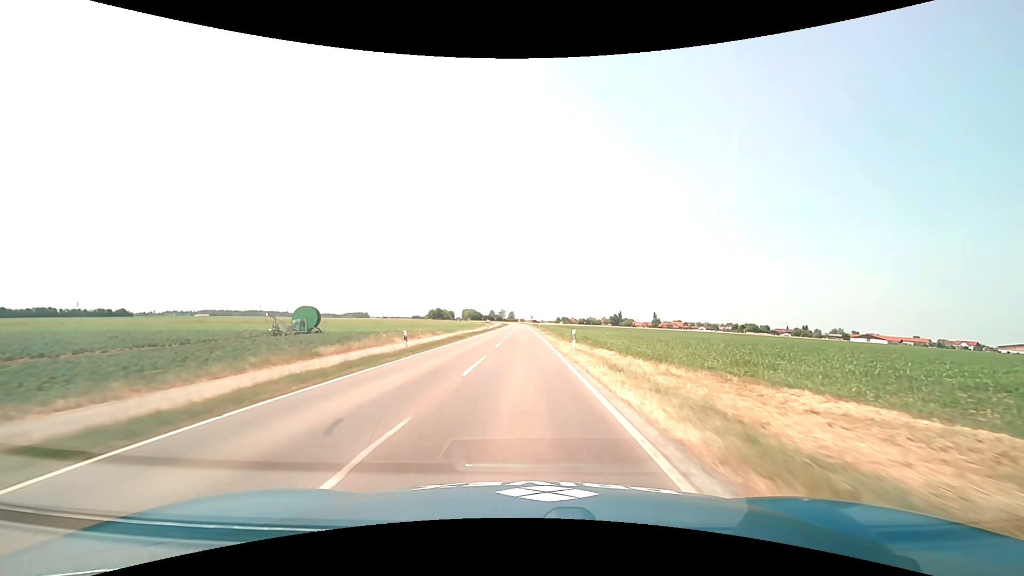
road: tertiary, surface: asphalt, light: Day
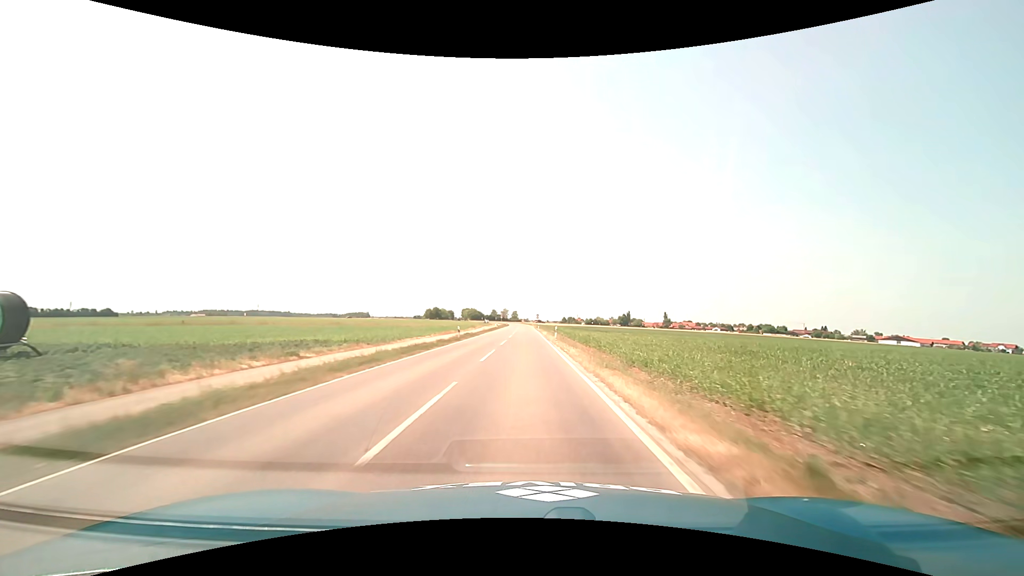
(-0.1, +33.5) m; 0°
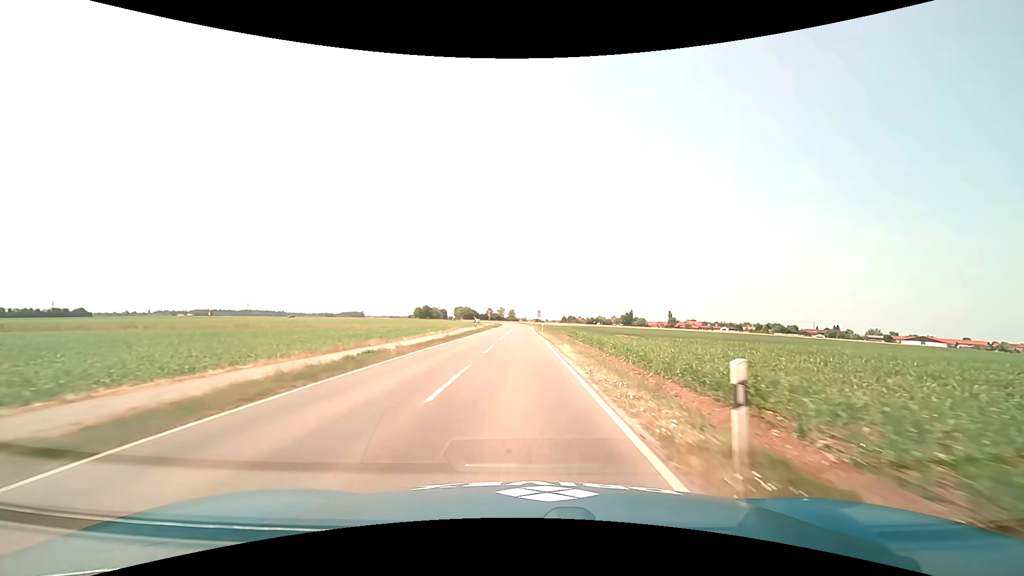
(+0.1, +33.6) m; 0°
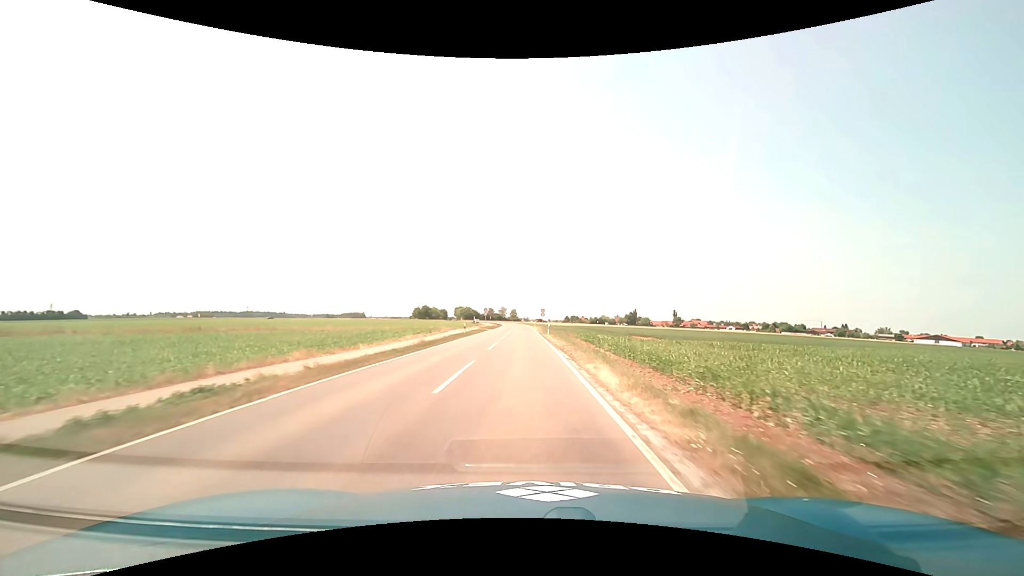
(0.0, +11.2) m; 0°
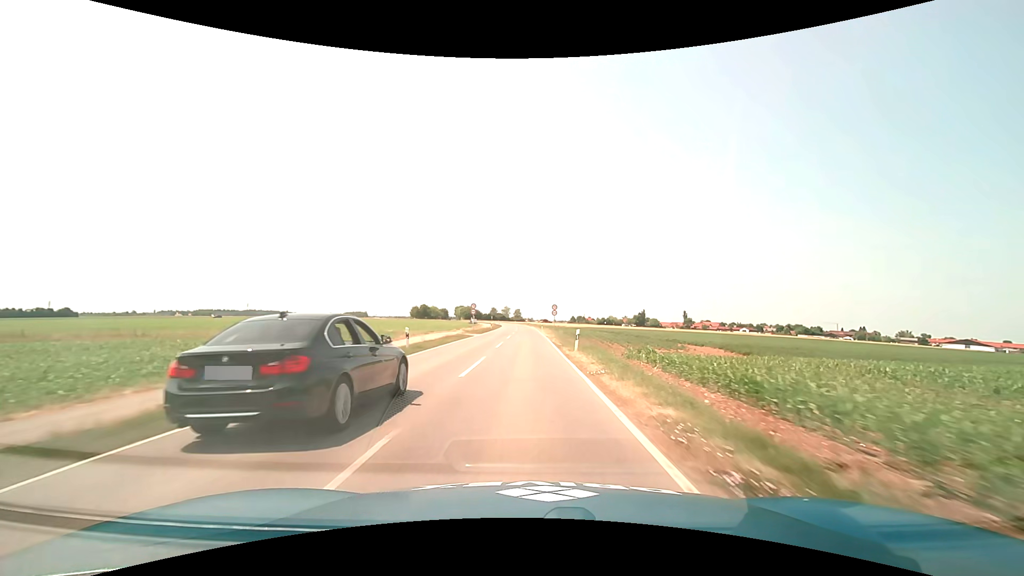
(-0.1, +22.4) m; -1°
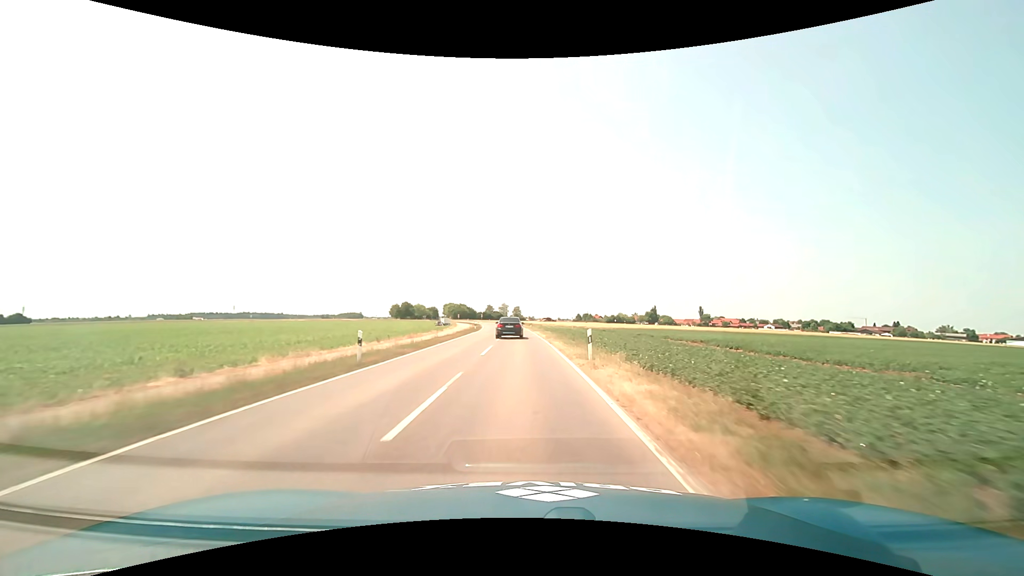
(+0.1, +55.8) m; 0°
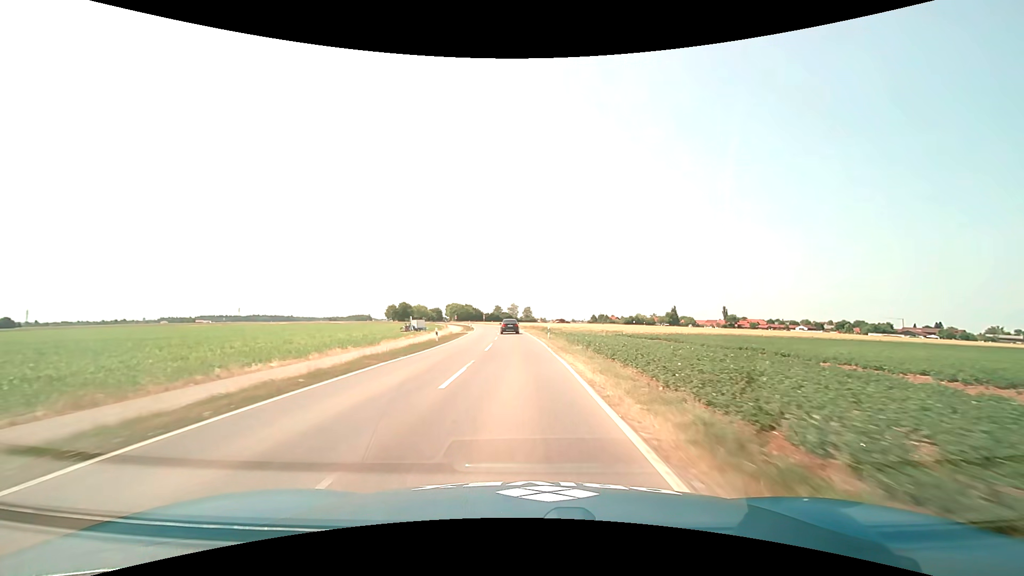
(-0.3, +33.0) m; -1°
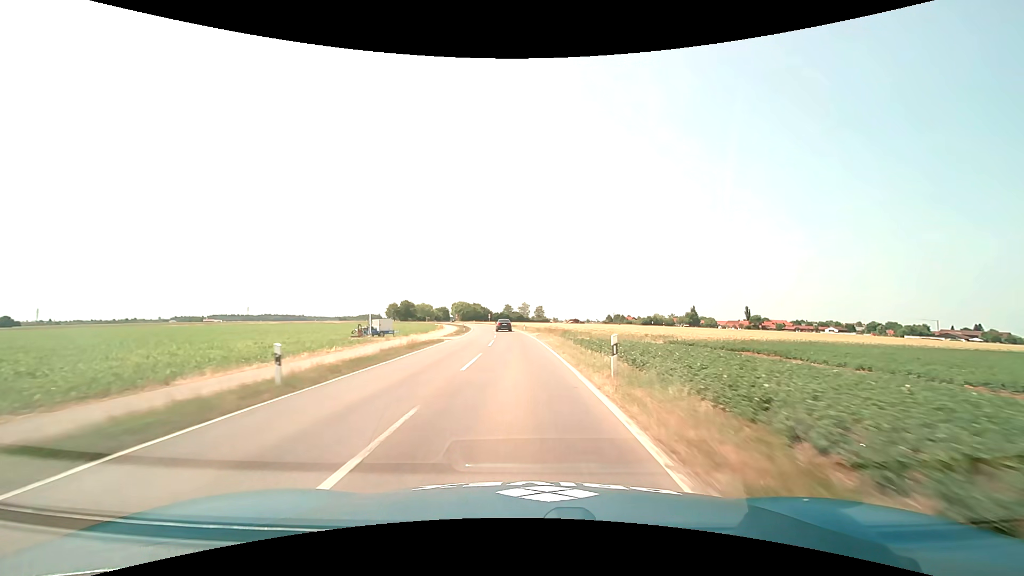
(-0.3, +21.8) m; -1°
(0, +10) (0, +20) (-1, +30) (-1, +40) (-2, +50) (-3, +60) (-3, +70) (-4, +80) (-6, +90) (-7, +100) m
